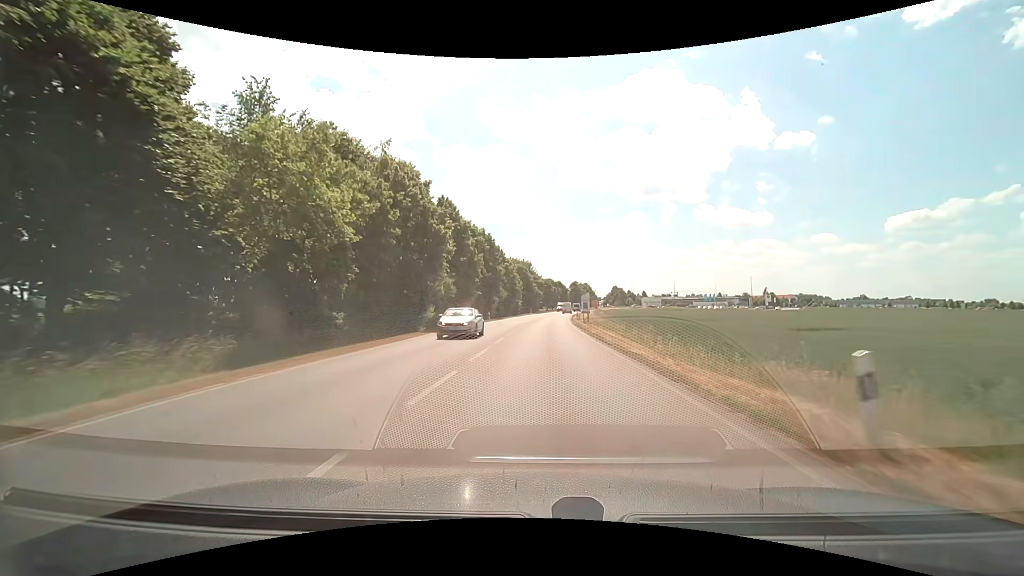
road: secondary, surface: asphalt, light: Day
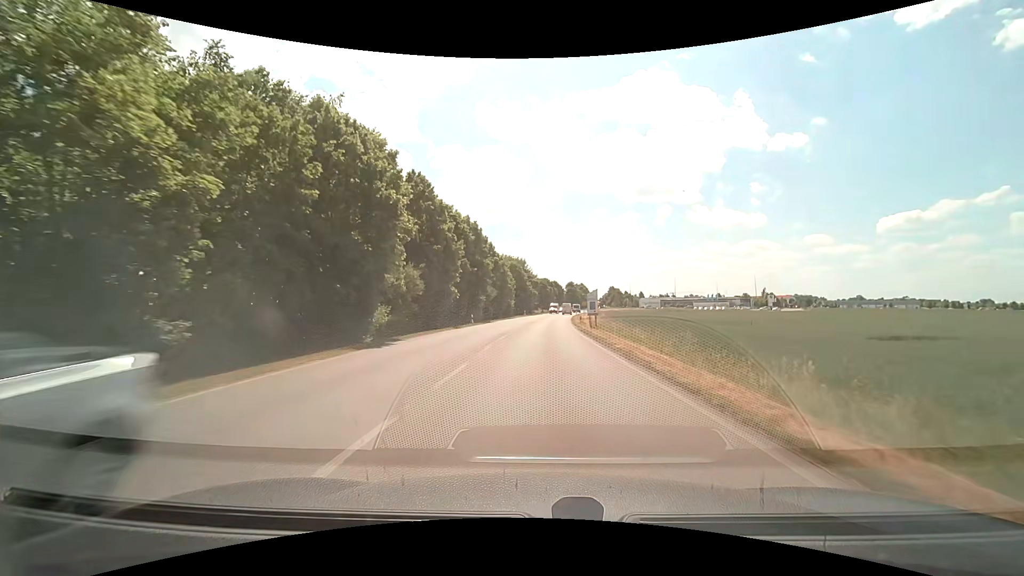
(+0.1, +10.5) m; +1°
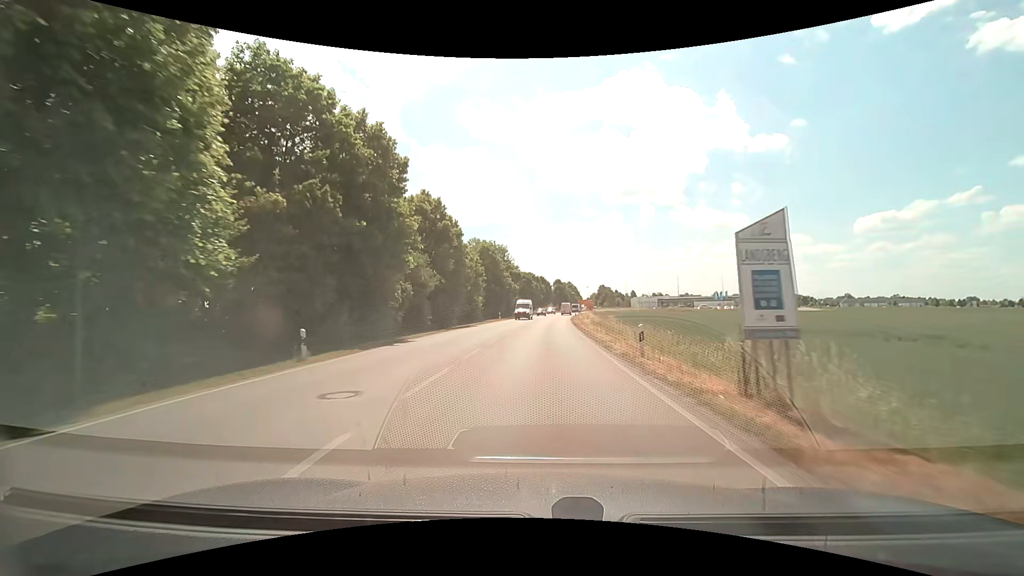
(+0.4, +30.6) m; +2°
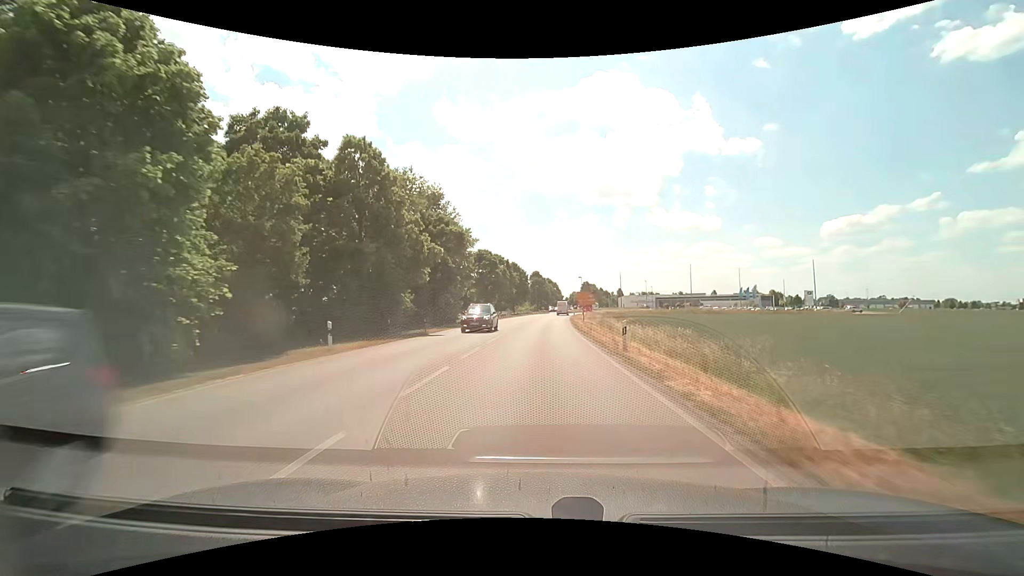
(+1.2, +47.6) m; +3°
(0, +10) (0, +20) (0, +30) (+1, +40) (+1, +50) (+1, +60) (+2, +70) (+3, +80) (+4, +90) (+5, +100) m
